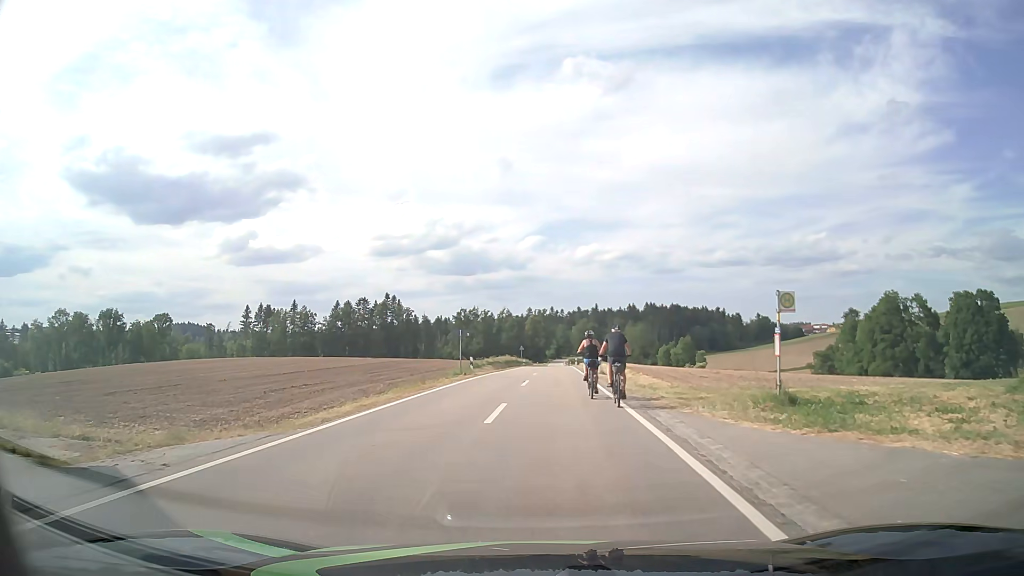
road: tertiary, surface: asphalt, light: Day
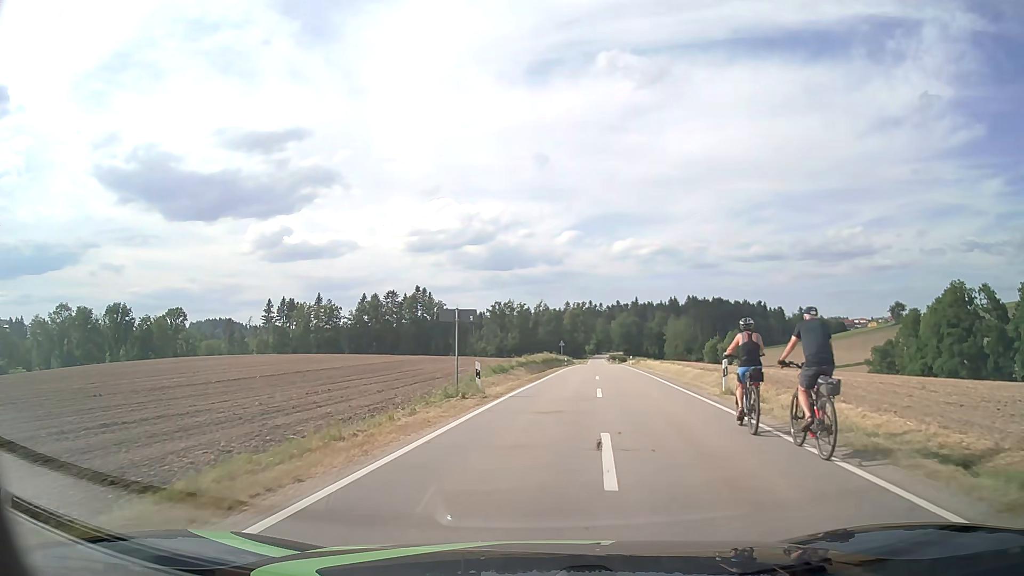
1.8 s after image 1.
(-0.7, +17.9) m; -3°
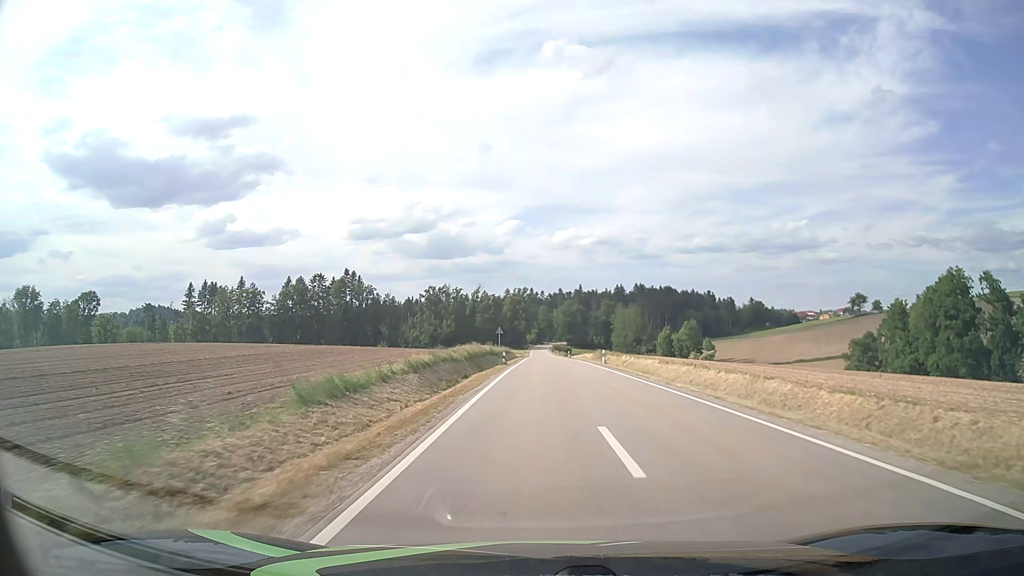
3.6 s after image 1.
(+1.0, +23.9) m; +5°
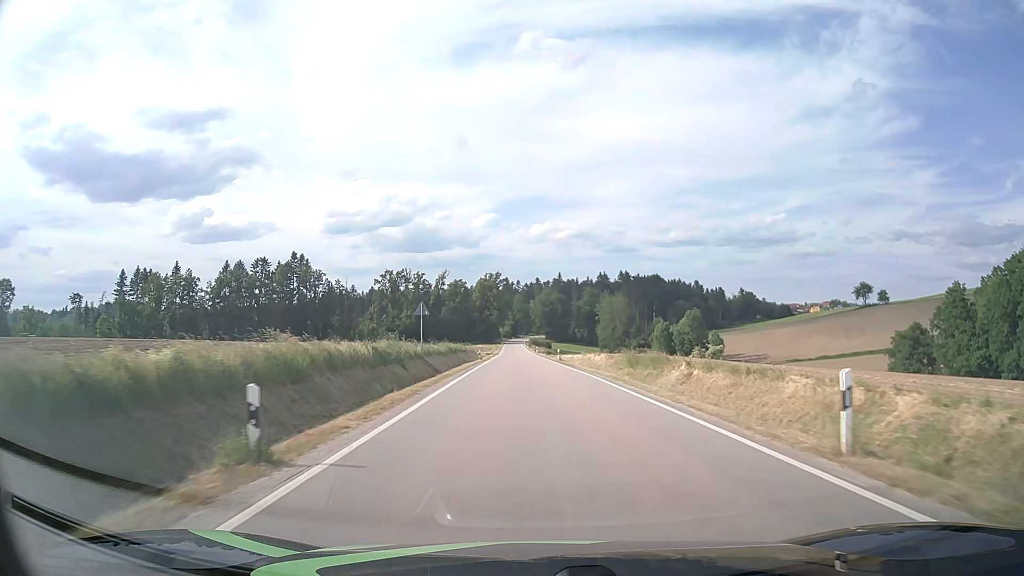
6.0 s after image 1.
(+0.9, +38.8) m; +2°
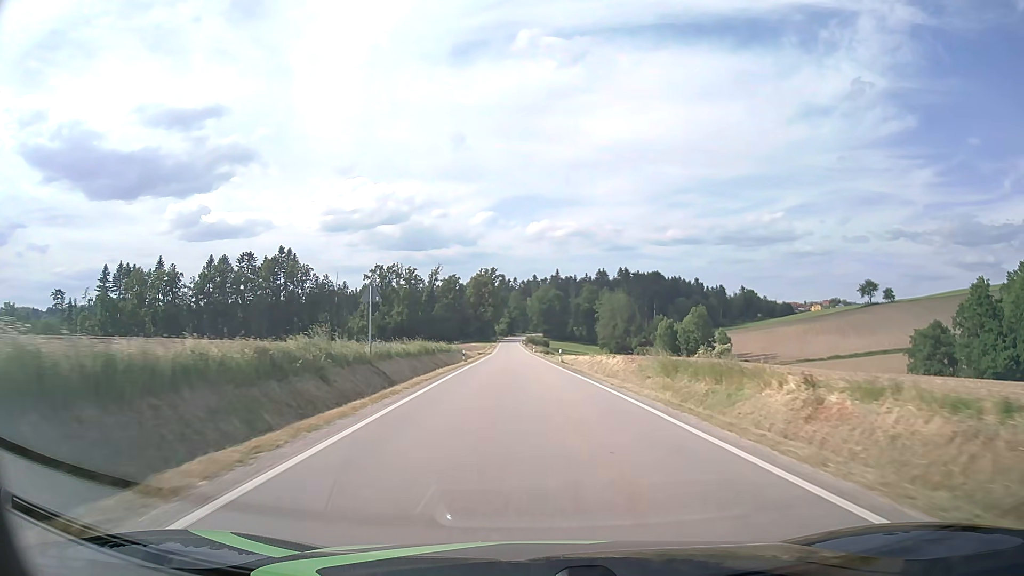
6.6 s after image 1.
(0.0, +10.6) m; 0°
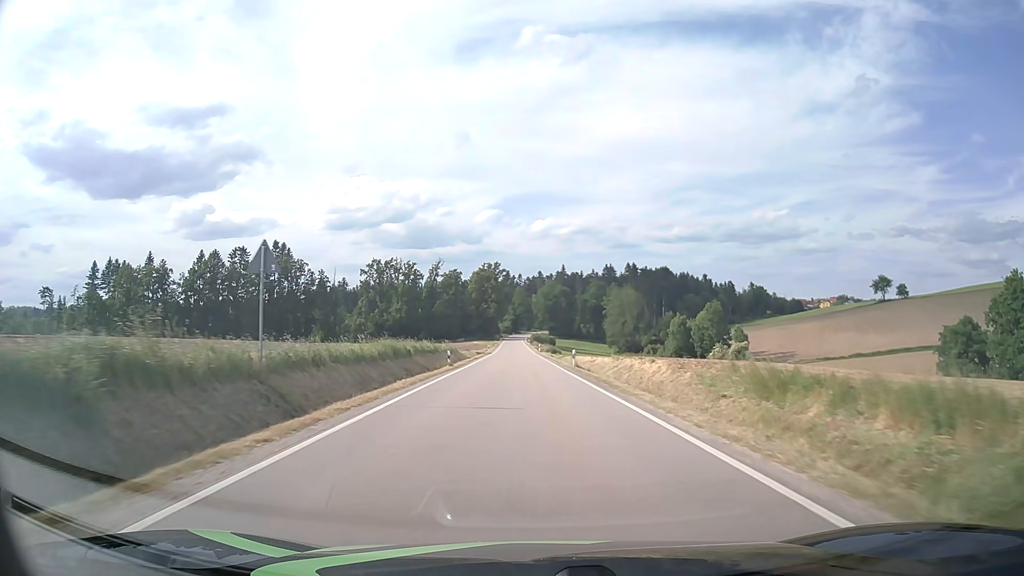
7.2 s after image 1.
(0.0, +10.7) m; 0°
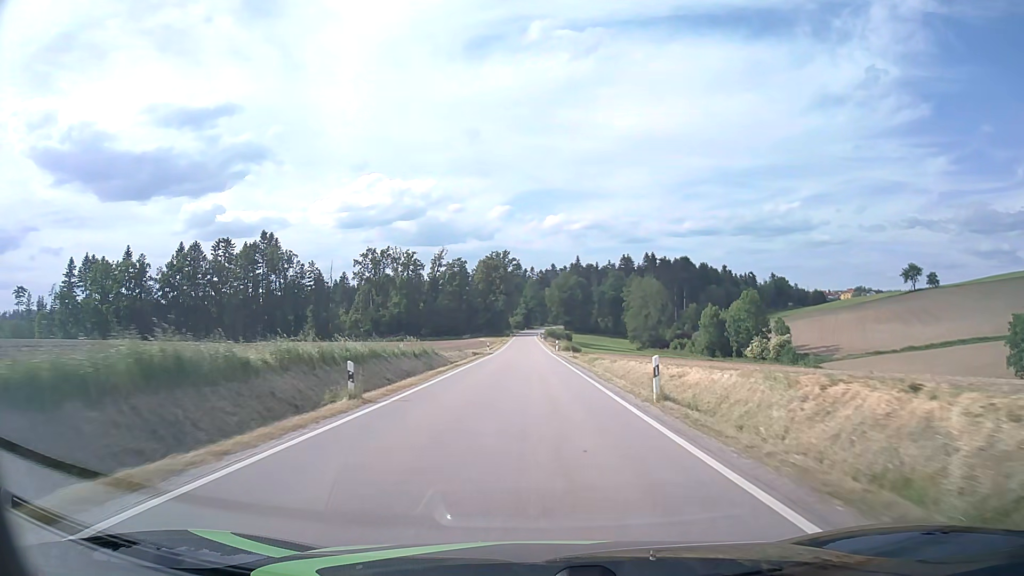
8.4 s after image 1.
(-0.2, +21.6) m; -1°
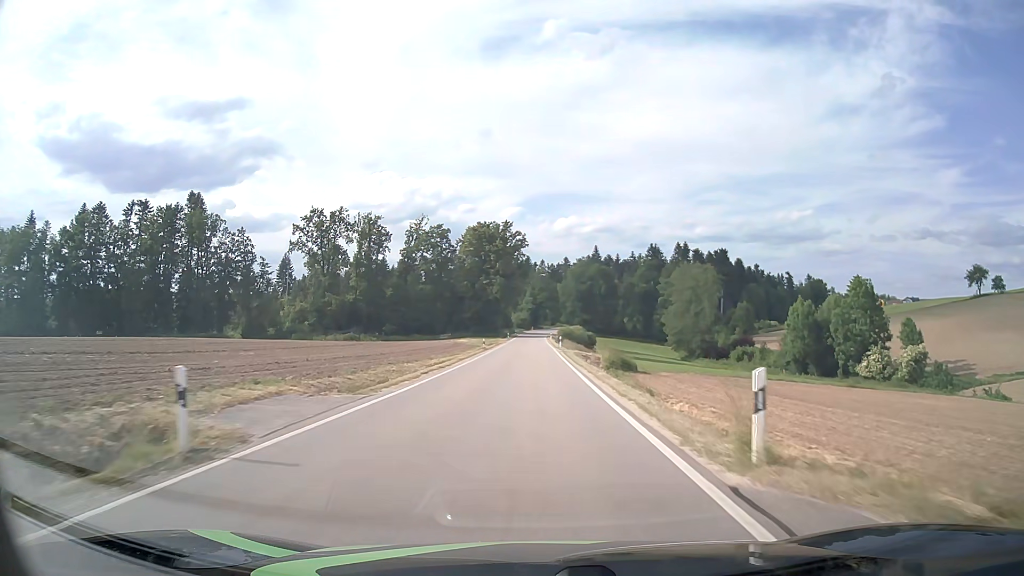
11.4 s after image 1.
(-0.3, +55.8) m; -1°
(0, +10) (0, +20) (0, +30) (0, +40) (0, +50) (0, +60) (0, +70) (0, +80) (0, +90) (0, +100) m
